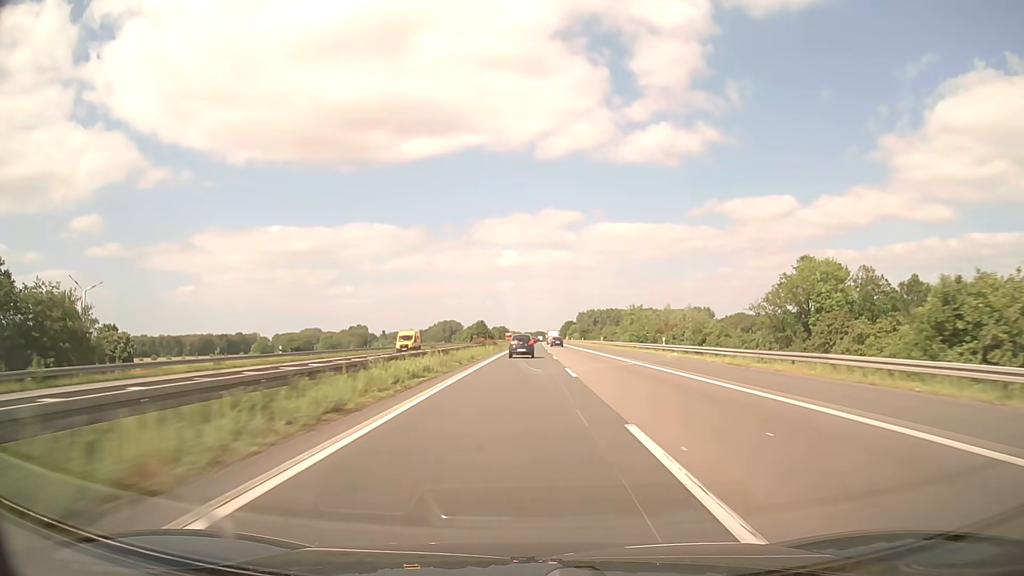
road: motorway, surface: asphalt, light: Day
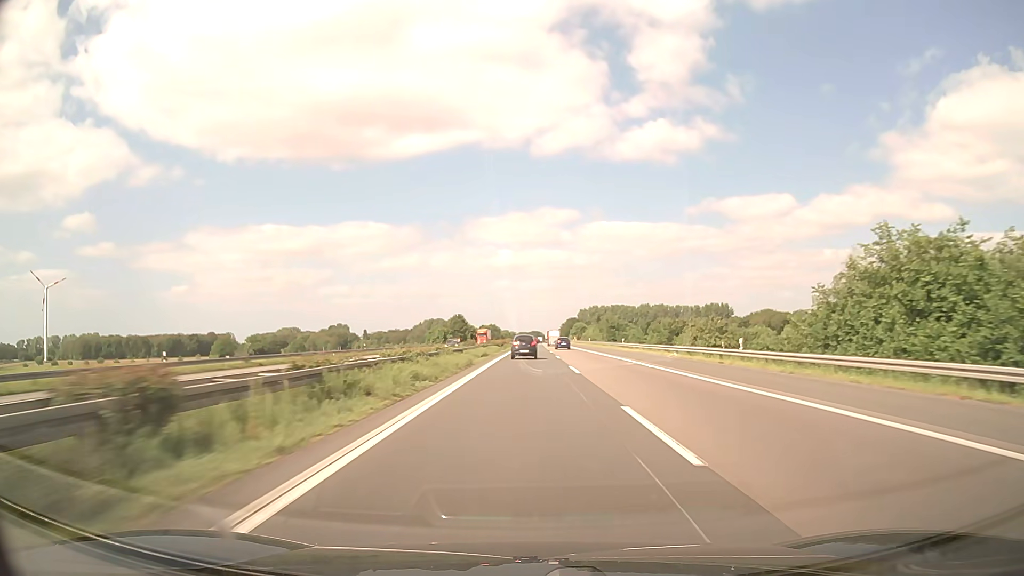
(+0.2, +71.9) m; 0°
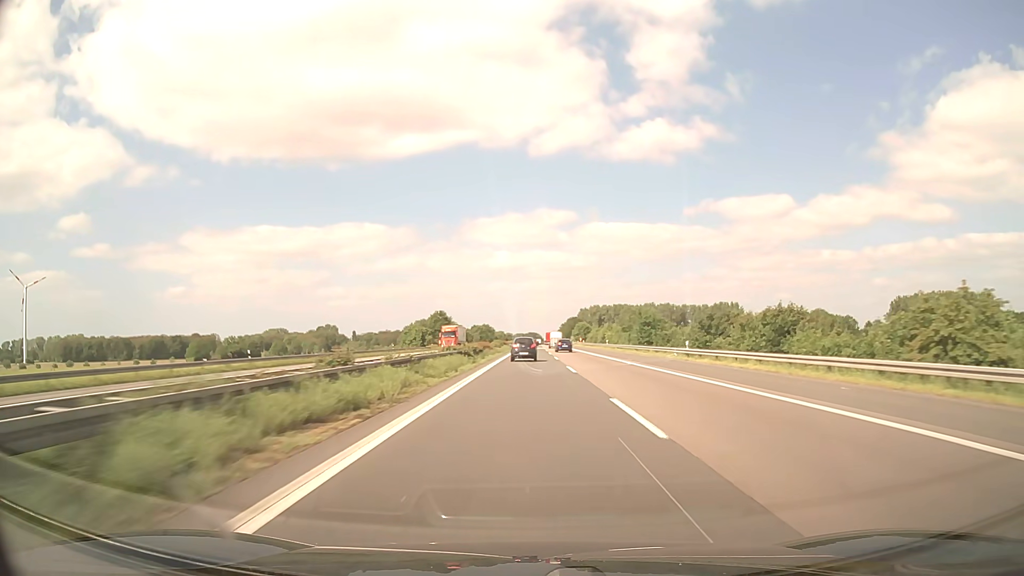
(+0.1, +35.3) m; 0°
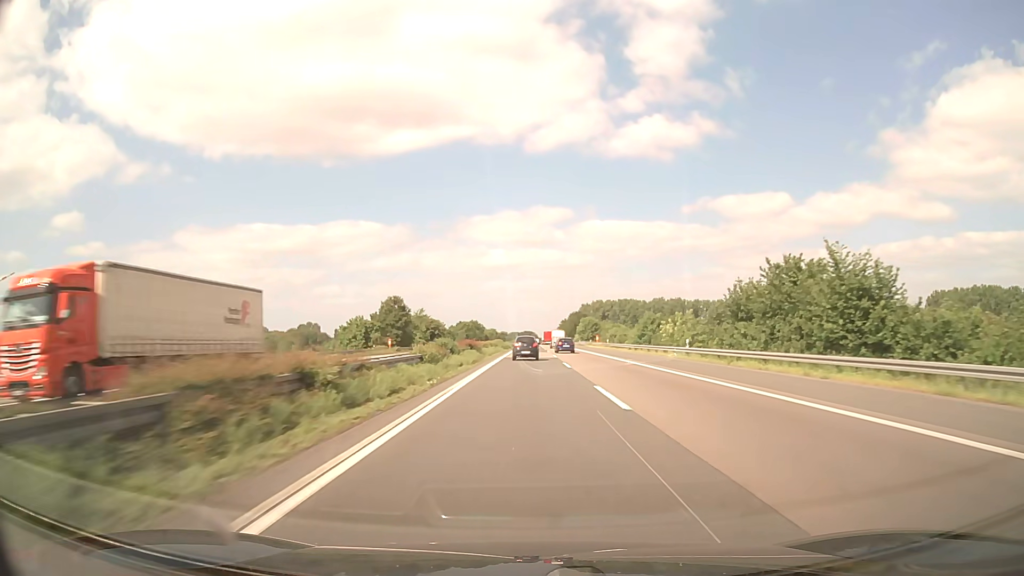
(+0.1, +52.9) m; 0°
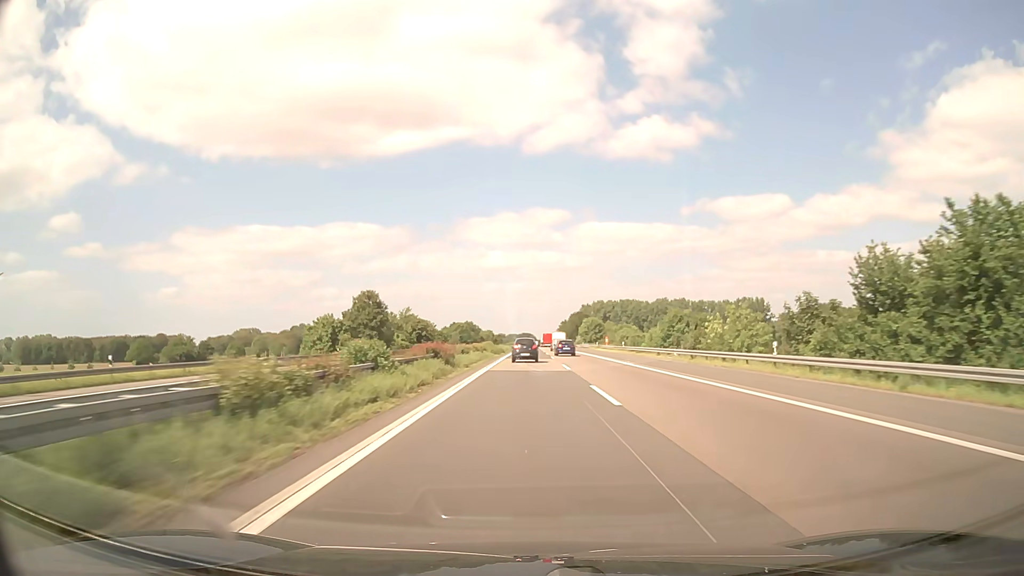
(0.0, +17.8) m; 0°
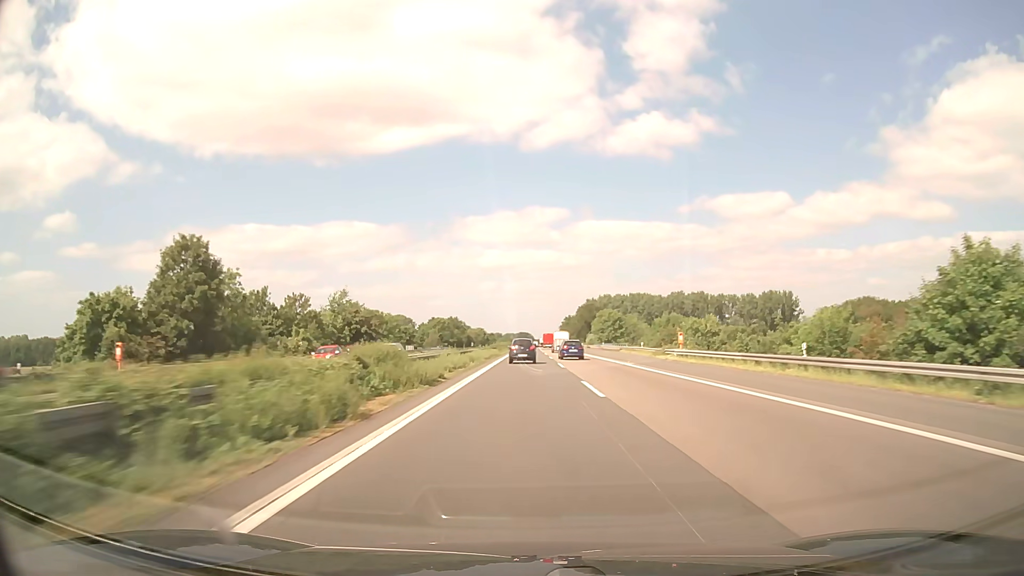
(+0.1, +54.1) m; 0°
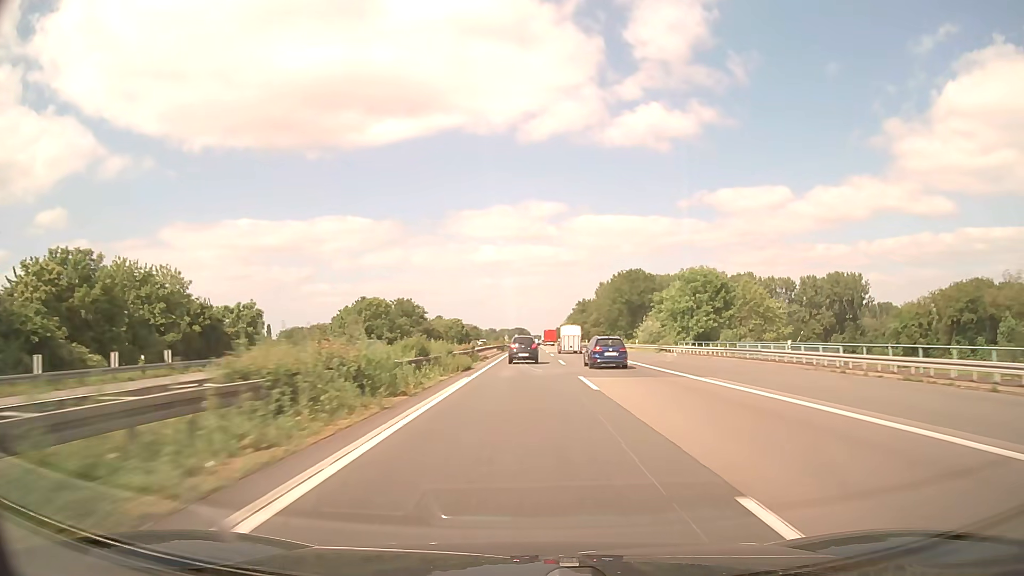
(0.0, +92.3) m; 0°
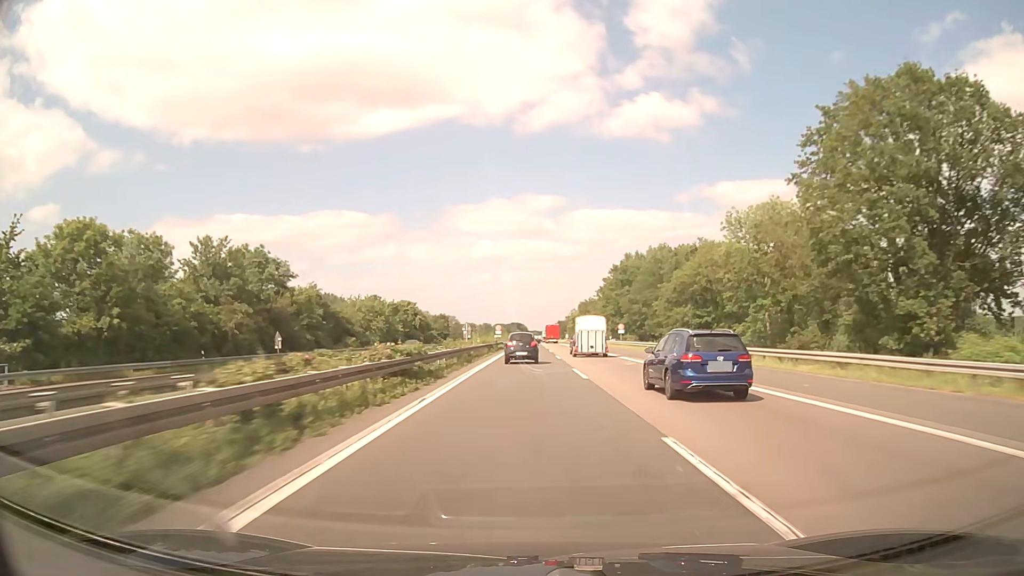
(+0.3, +90.8) m; 0°
(0, +10) (0, +20) (0, +30) (0, +40) (0, +50) (0, +60) (0, +70) (0, +80) (0, +90) (0, +100) m
